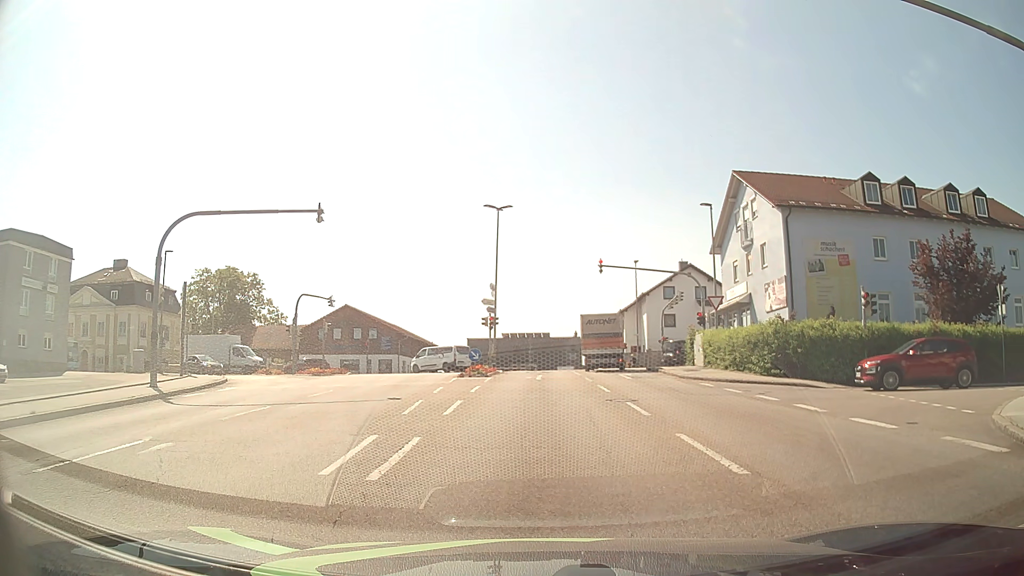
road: tertiary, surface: asphalt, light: Day
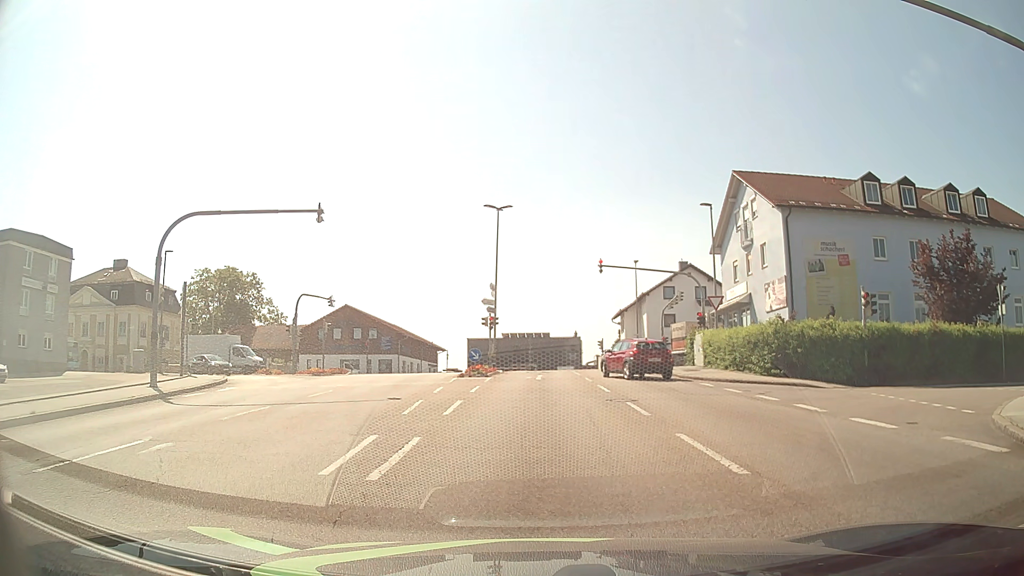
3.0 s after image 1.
(0.0, 0.0) m; 0°
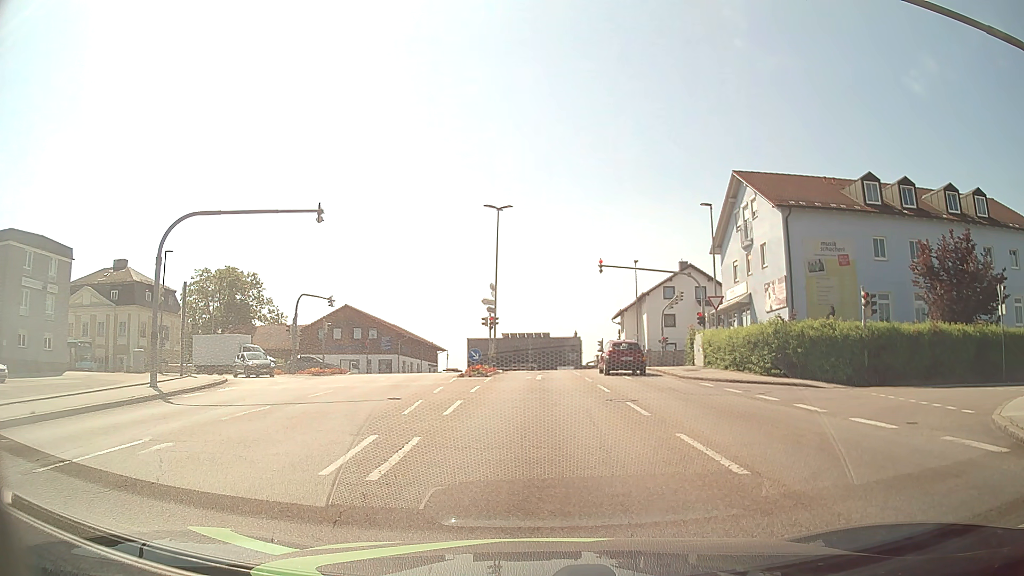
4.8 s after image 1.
(0.0, 0.0) m; 0°
